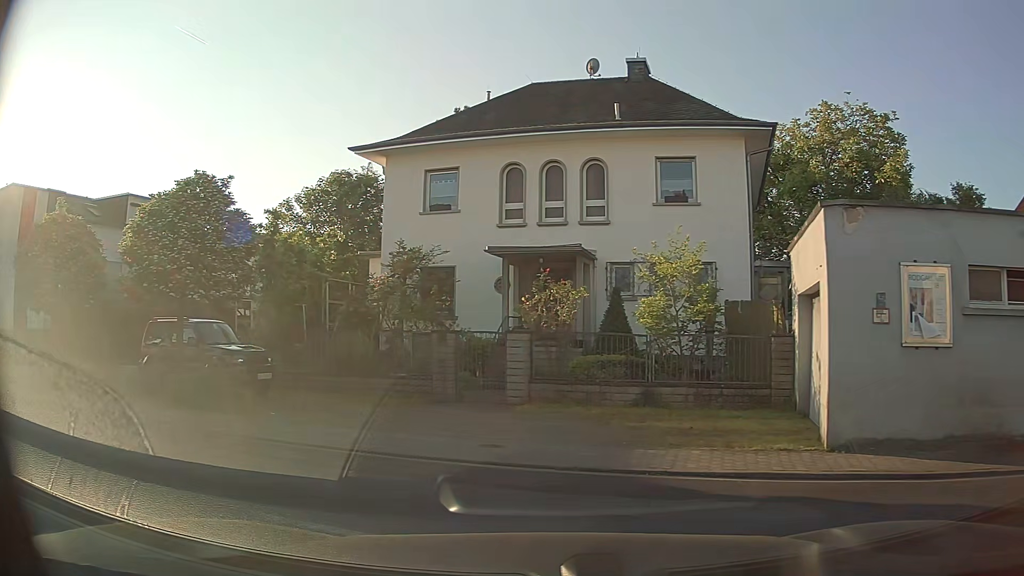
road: residential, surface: asphalt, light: Day
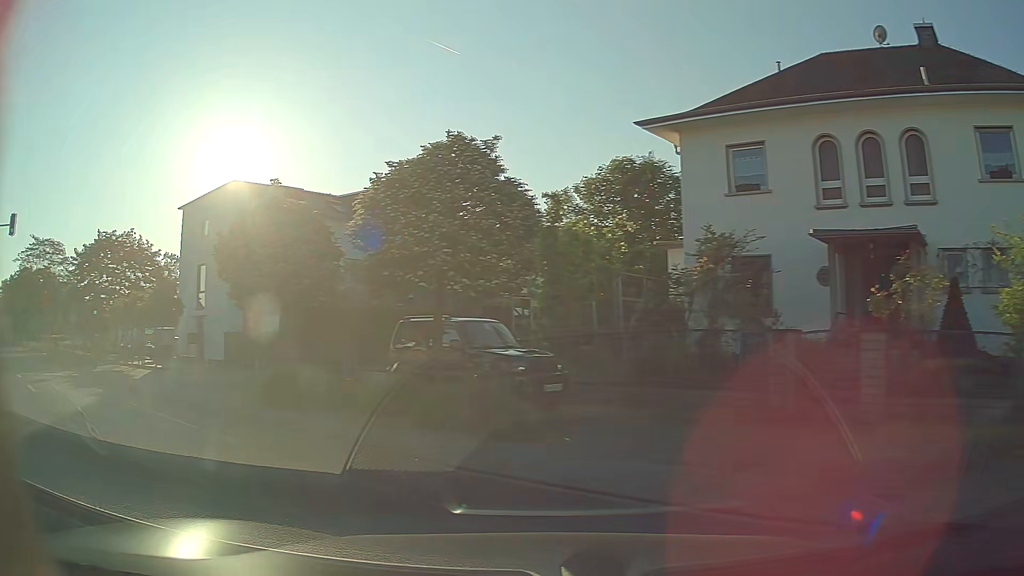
(-0.7, +3.1) m; -22°
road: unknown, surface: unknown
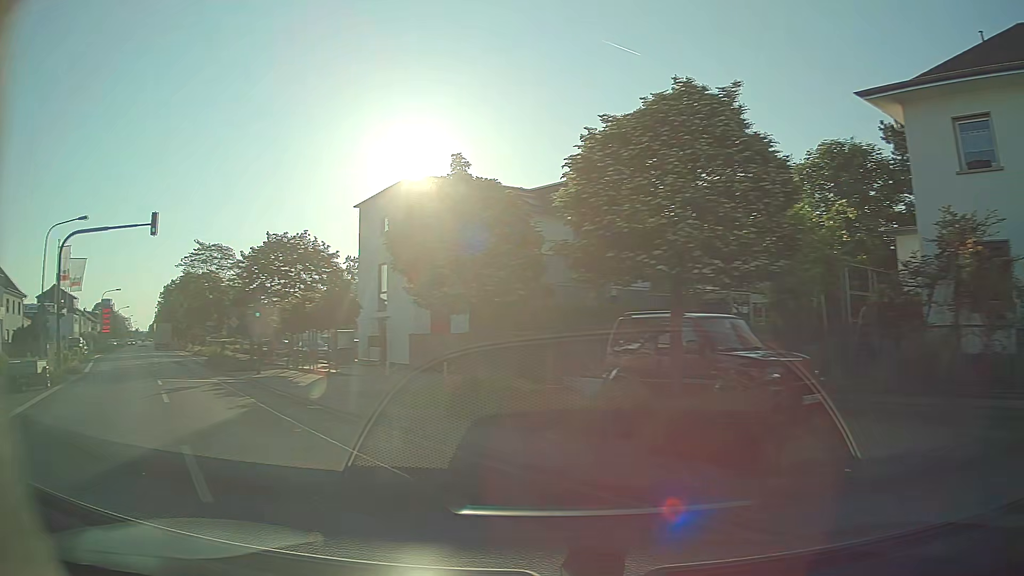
(-0.4, +2.4) m; -18°
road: tertiary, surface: asphalt
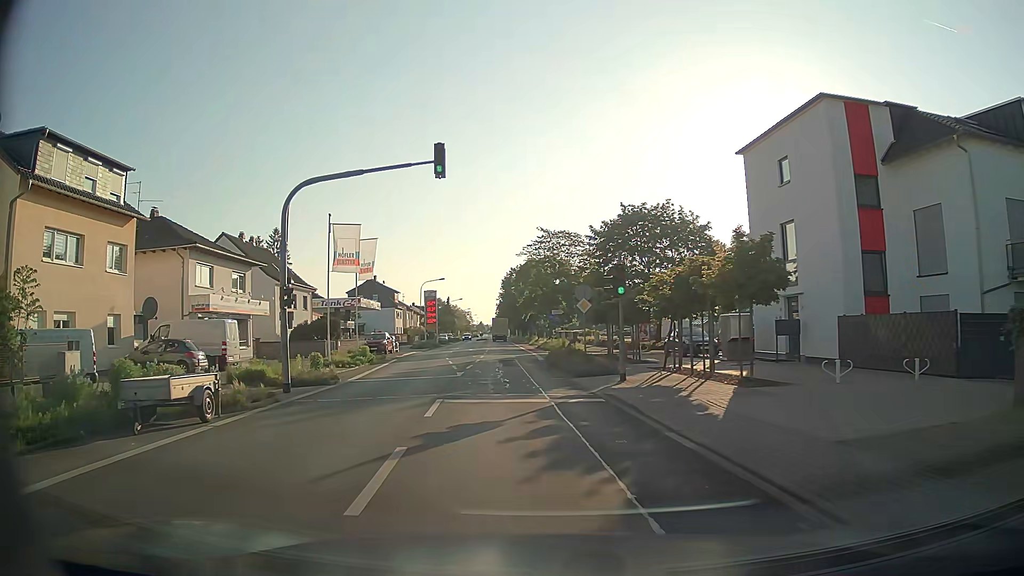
(-3.5, +9.7) m; -31°
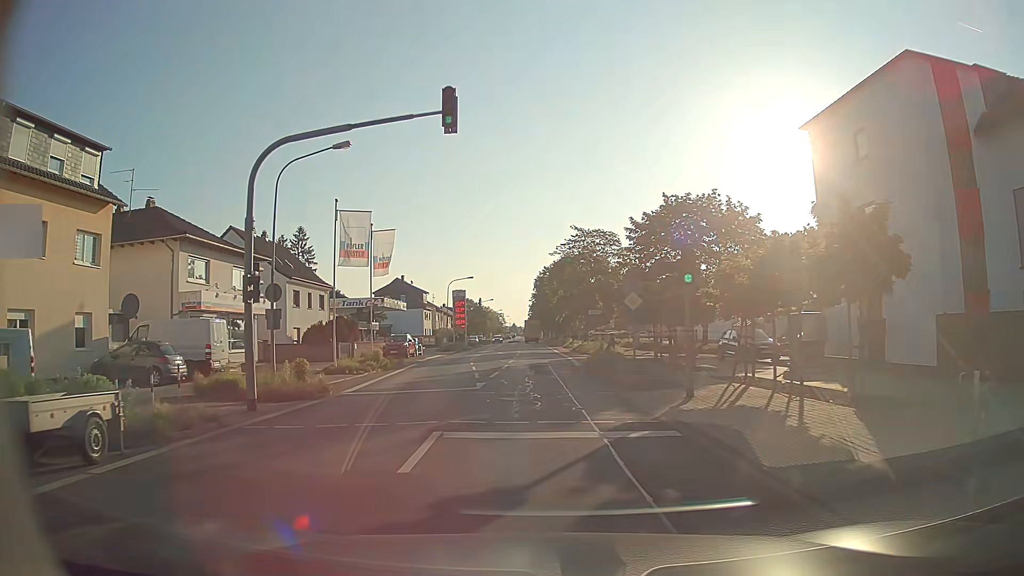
(0.0, +4.6) m; -2°
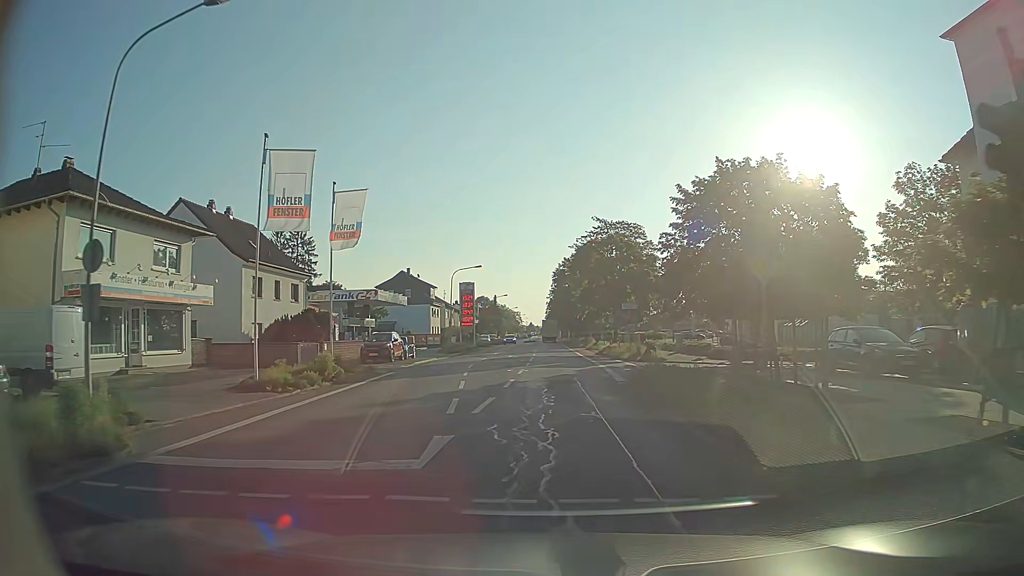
(-0.2, +10.6) m; -2°
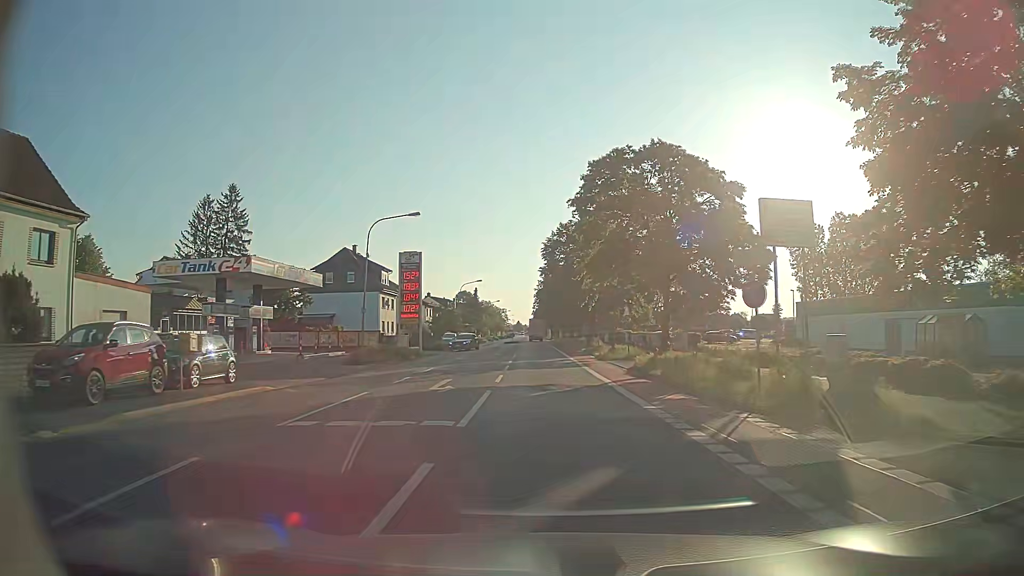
(+0.2, +26.2) m; +1°
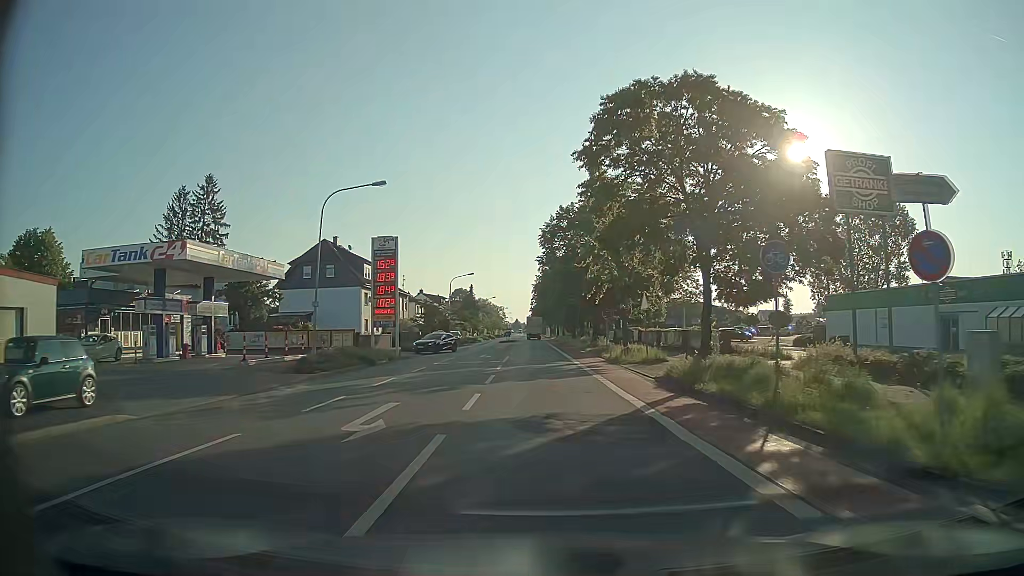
(0.0, +7.3) m; 0°
(0, +10) (0, +20) (0, +30) (-1, +40) (-1, +50) (-1, +60) (-1, +70) (-2, +80) (-2, +90) (-2, +100) m
